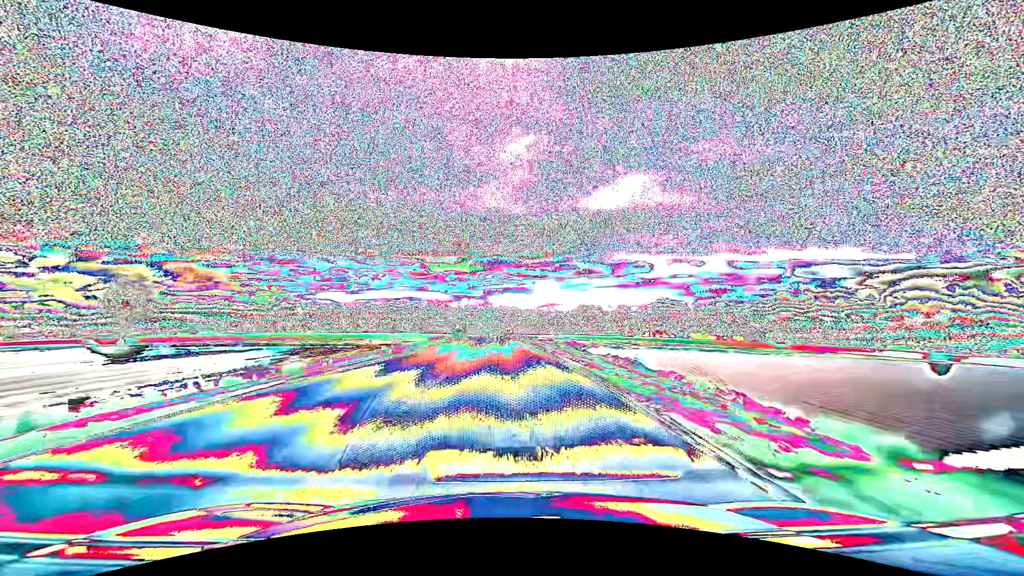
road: primary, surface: asphalt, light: Day
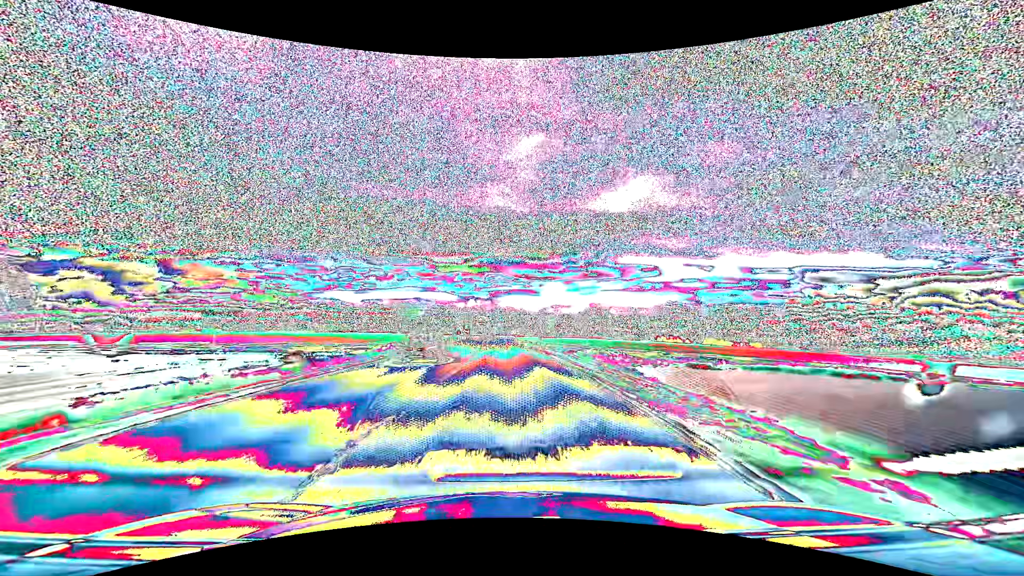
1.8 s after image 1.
(-0.2, +32.9) m; -1°
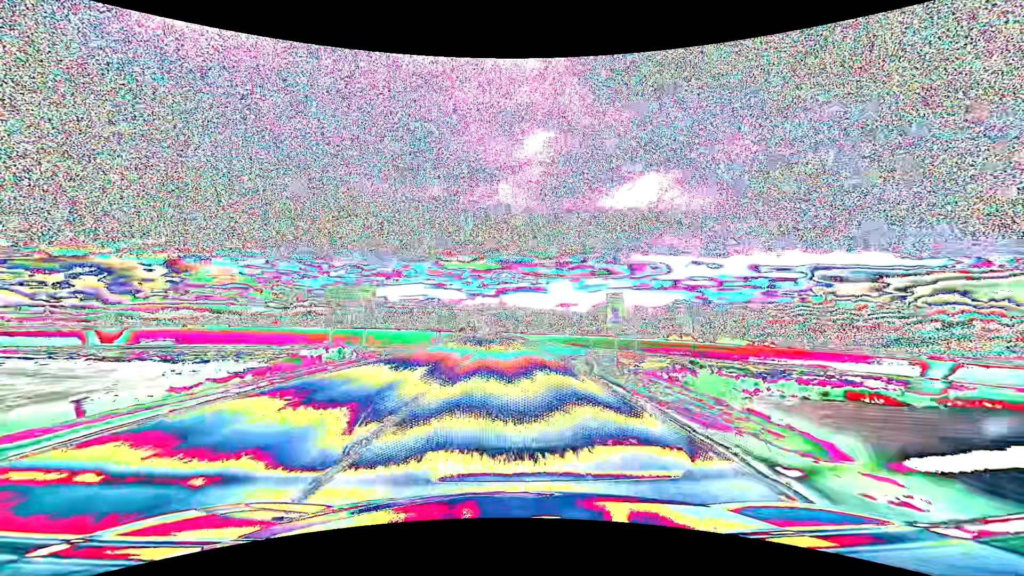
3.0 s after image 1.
(-0.2, +21.7) m; -1°
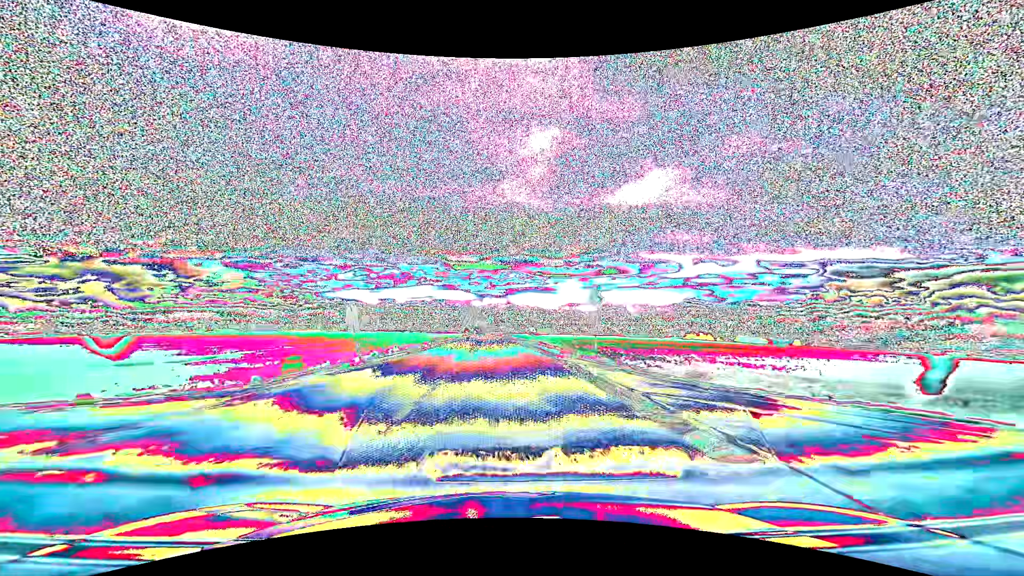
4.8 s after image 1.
(-0.3, +32.4) m; -1°
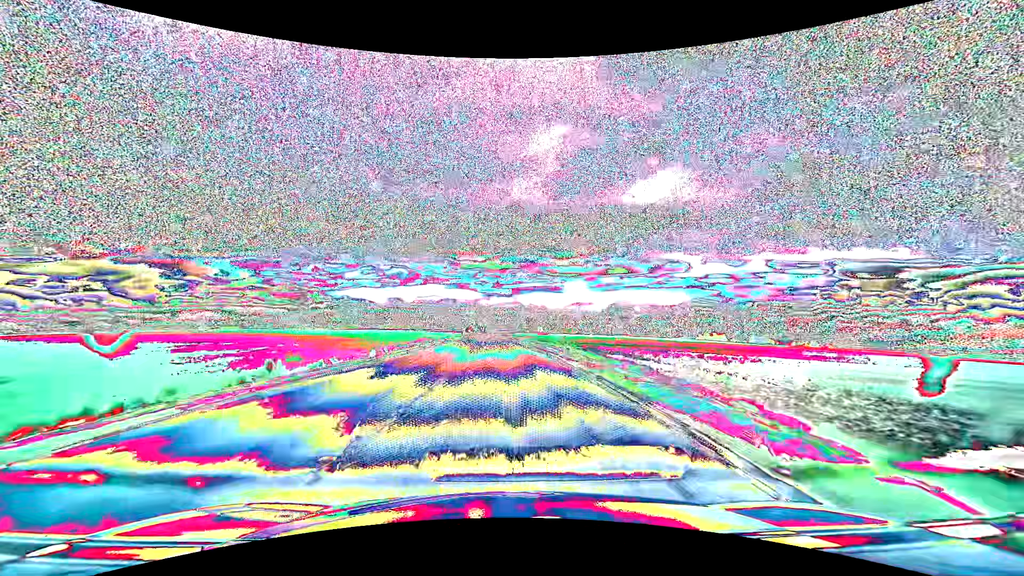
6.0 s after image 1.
(-0.2, +21.5) m; -1°
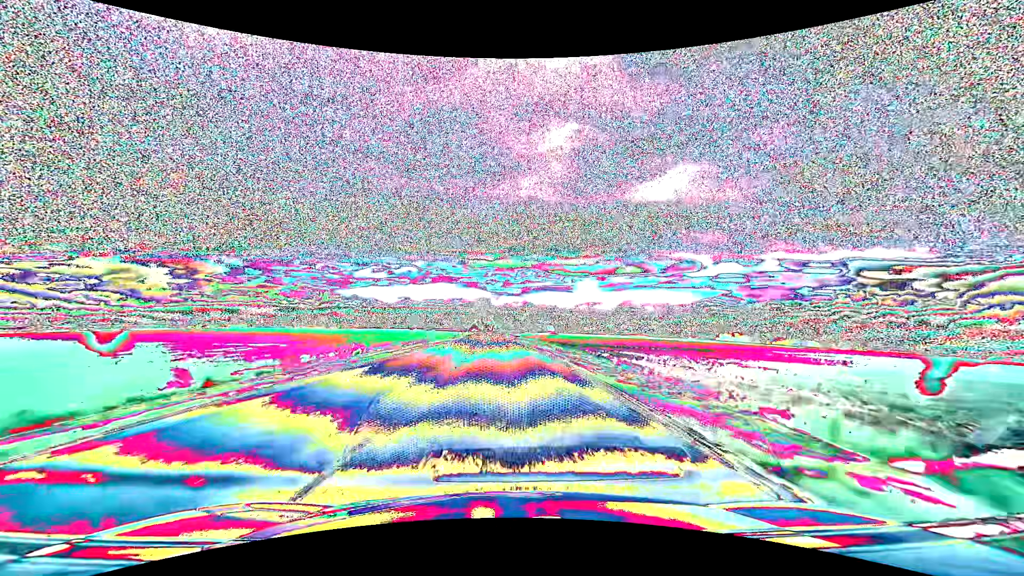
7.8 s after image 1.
(-0.3, +32.3) m; -1°
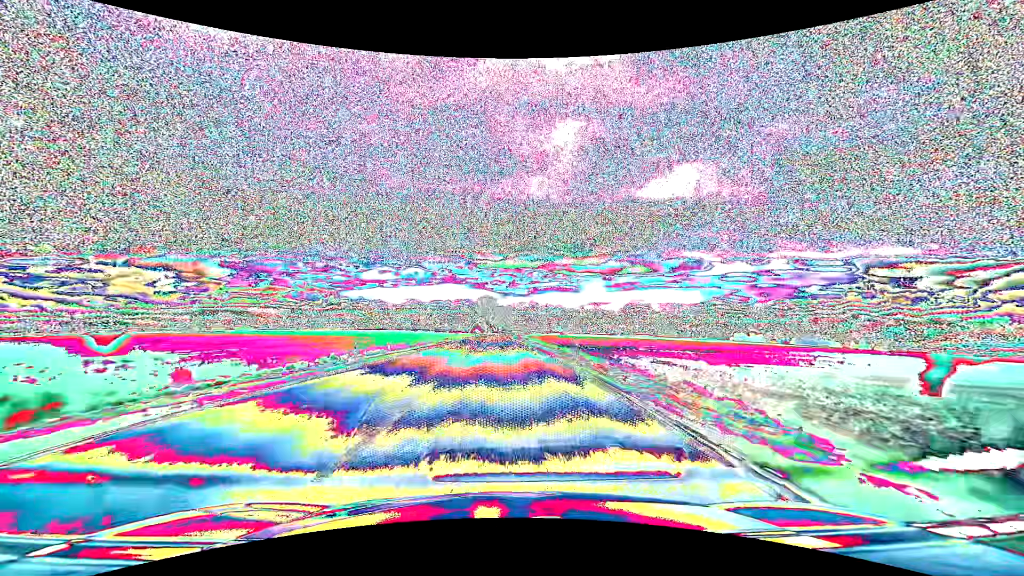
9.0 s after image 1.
(-0.1, +21.5) m; -1°
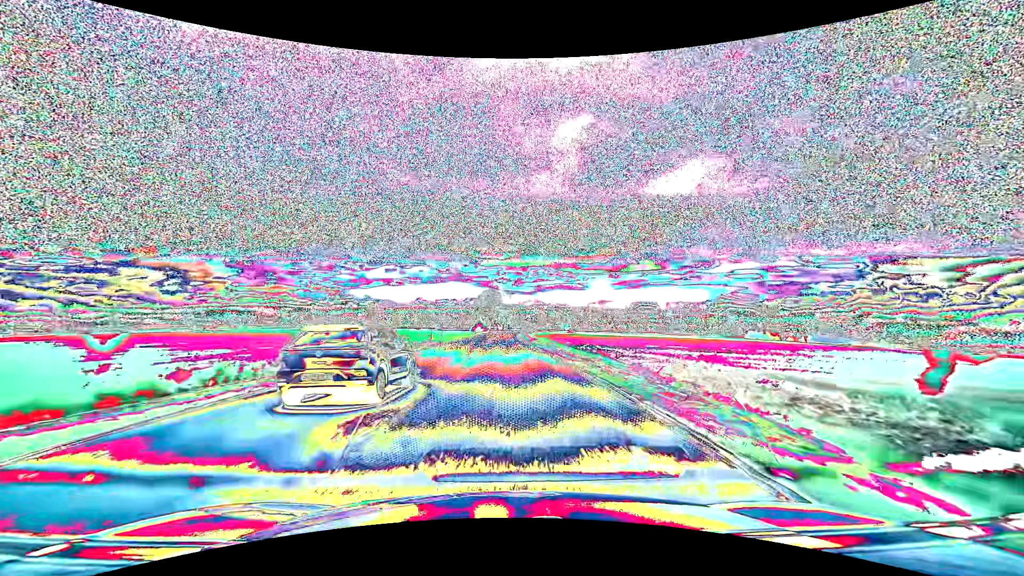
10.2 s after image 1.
(-0.2, +21.6) m; -1°
(0, +10) (0, +20) (0, +30) (0, +40) (0, +50) (0, +60) (0, +70) (0, +80) (0, +90) (0, +100) m
